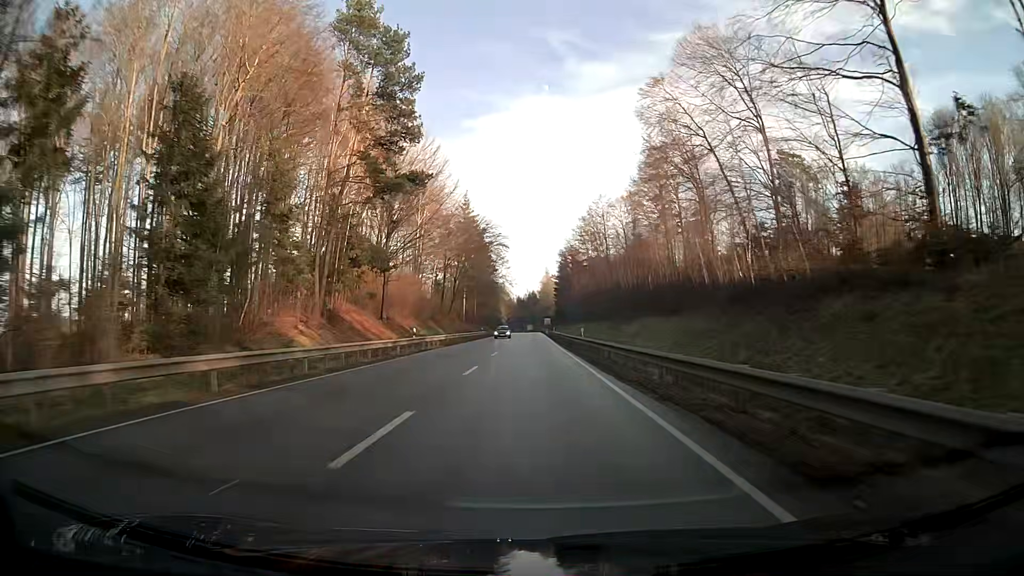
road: primary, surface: asphalt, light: Day
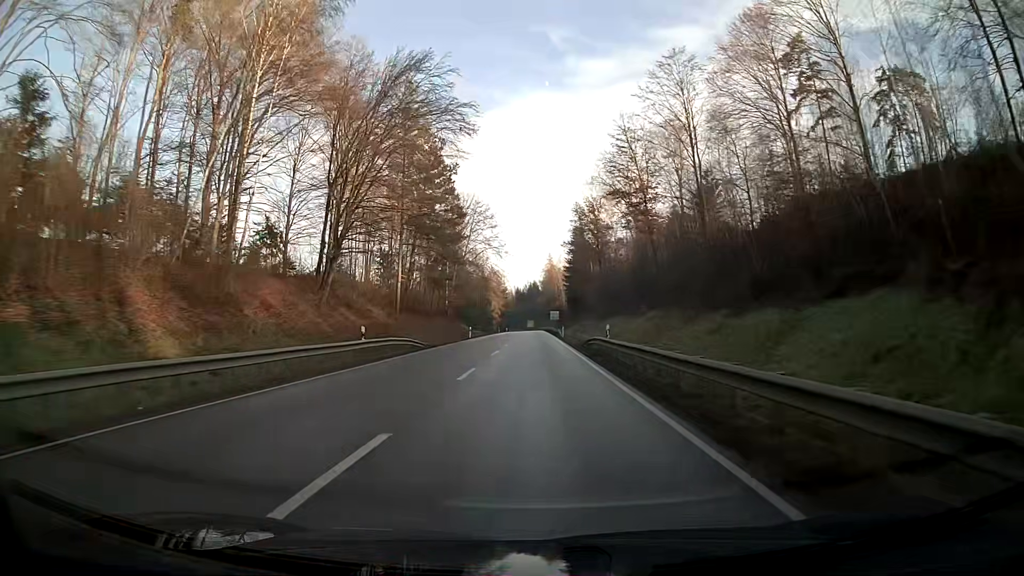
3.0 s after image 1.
(-0.1, +62.4) m; 0°
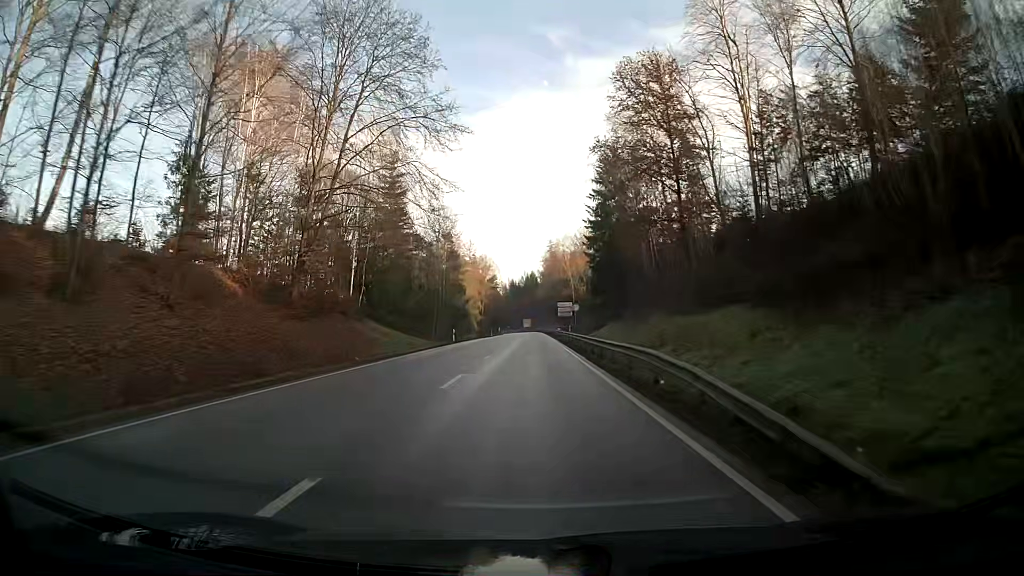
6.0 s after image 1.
(-0.1, +62.4) m; 0°
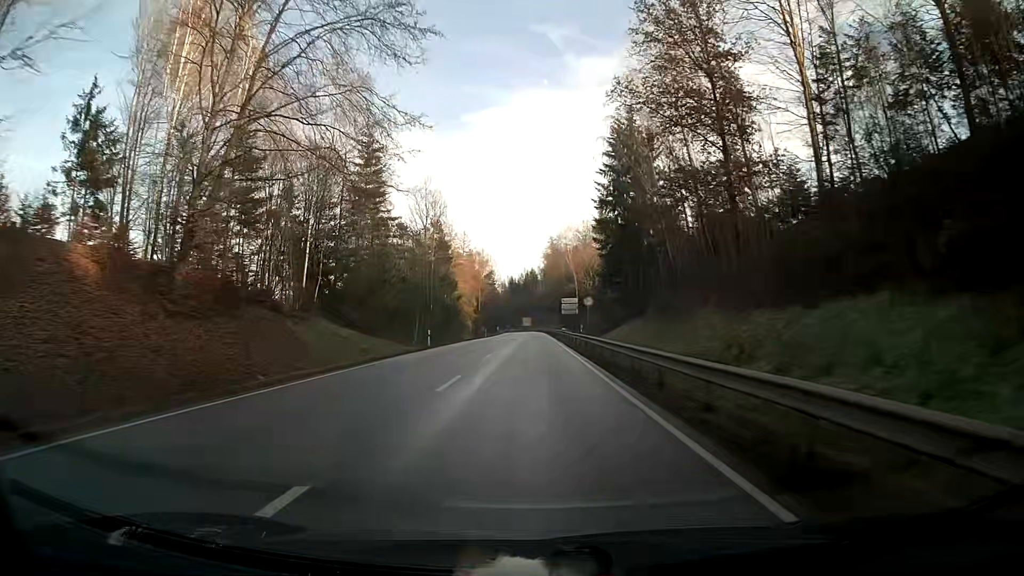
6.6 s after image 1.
(0.0, +12.5) m; 0°
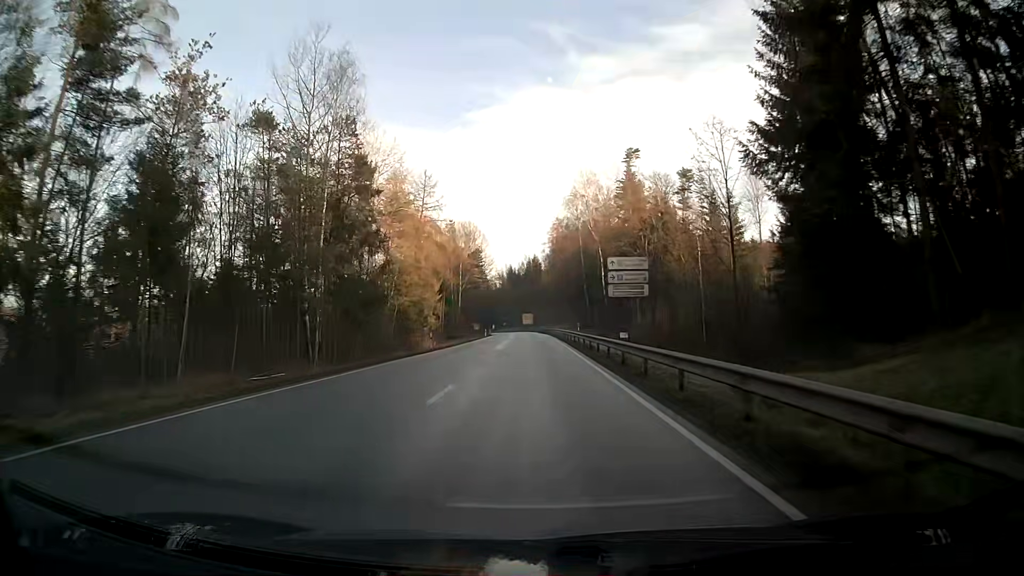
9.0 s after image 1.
(0.0, +50.1) m; 0°
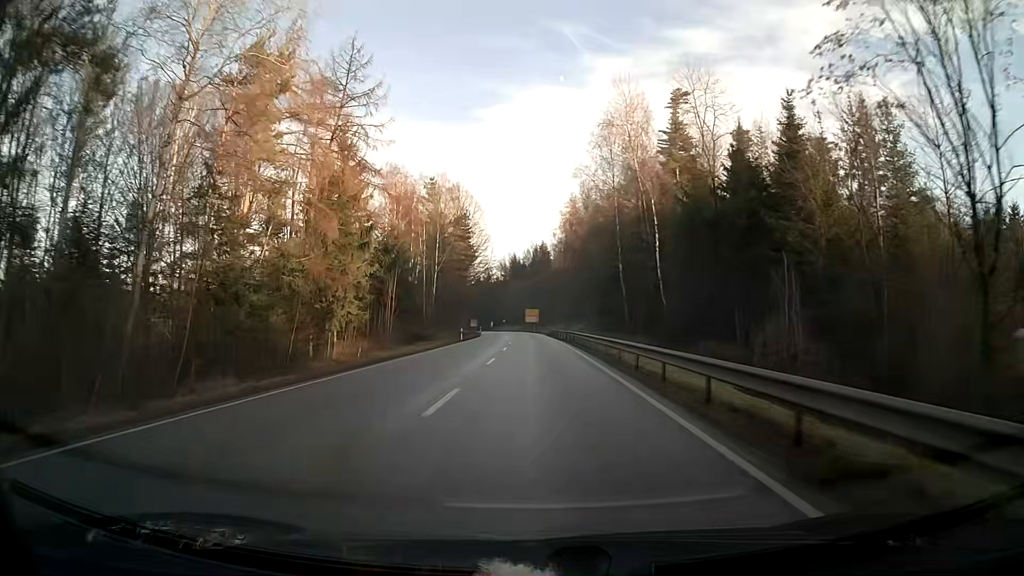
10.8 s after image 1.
(-0.1, +37.7) m; 0°
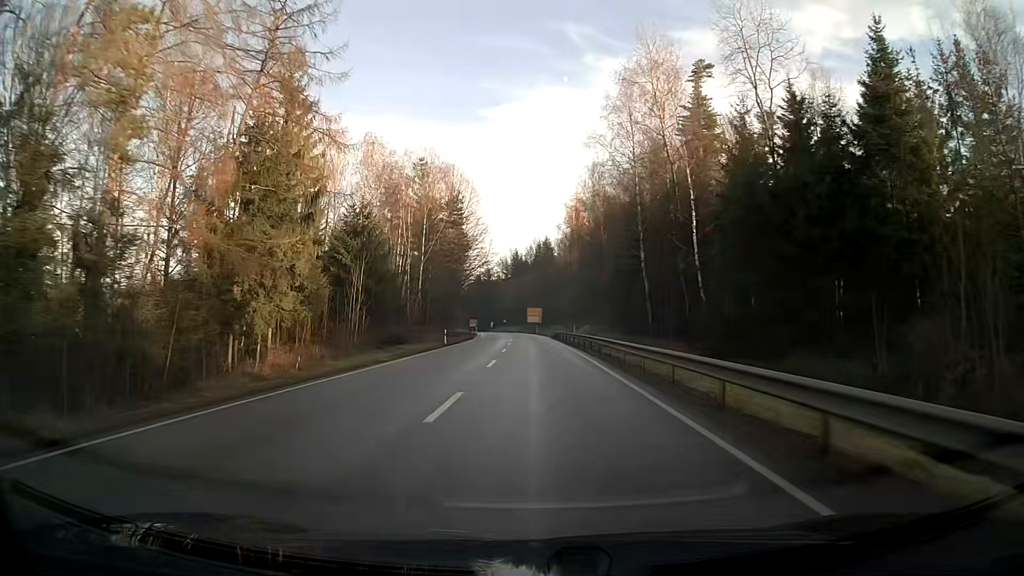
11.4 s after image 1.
(0.0, +12.6) m; 0°
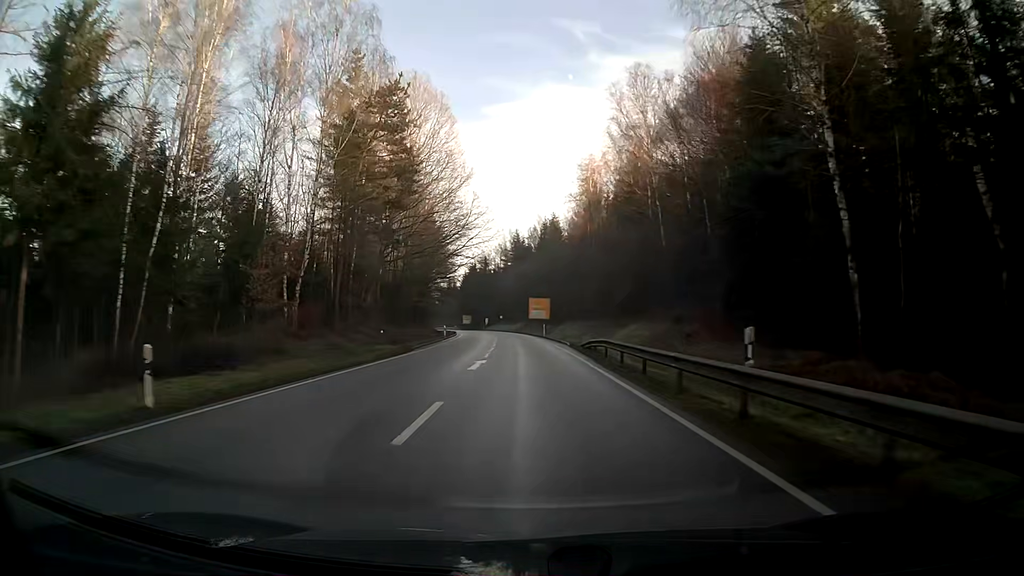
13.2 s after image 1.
(-0.1, +37.7) m; -1°
